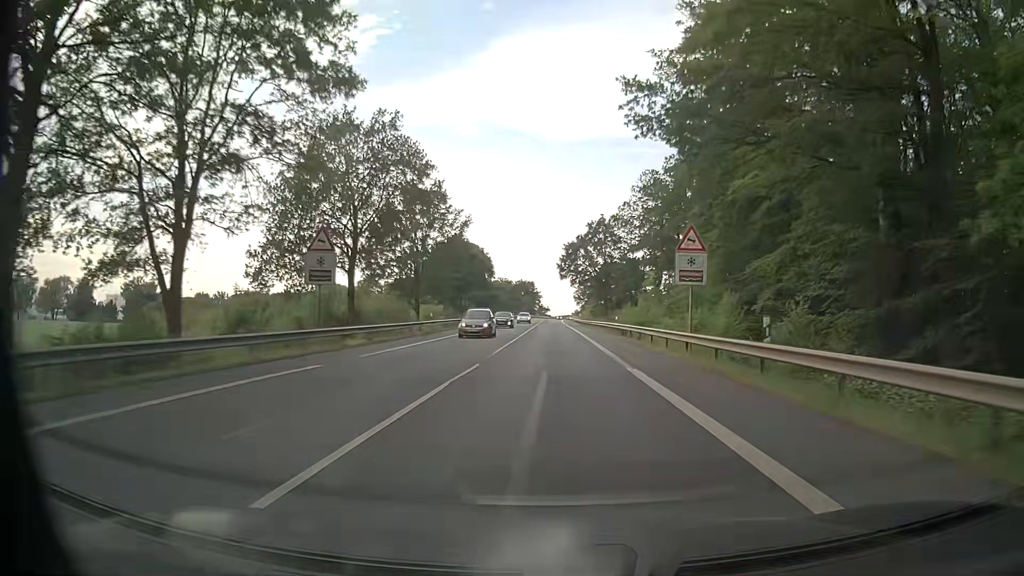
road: primary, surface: asphalt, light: Day
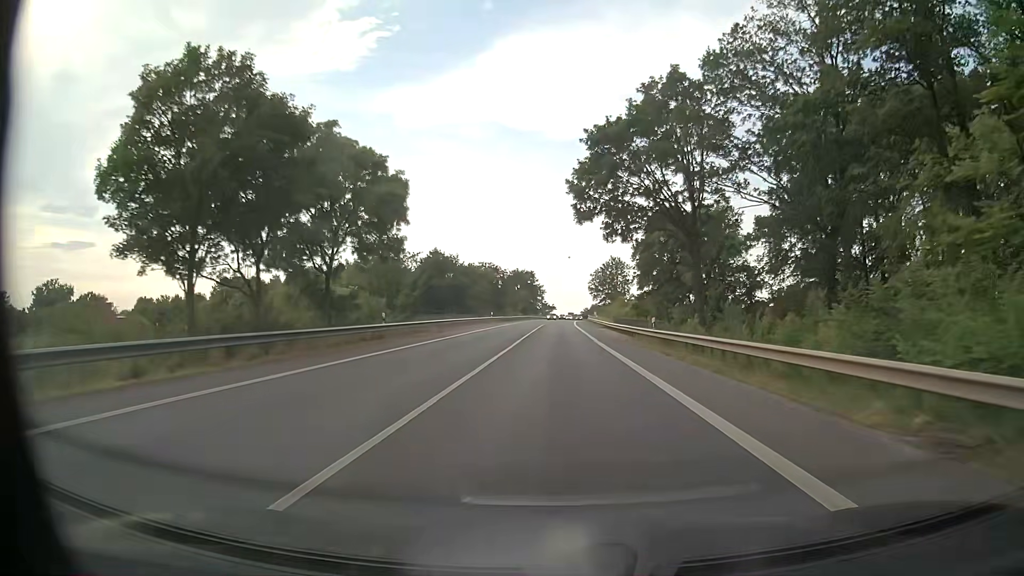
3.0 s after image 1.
(-0.3, +58.0) m; 0°
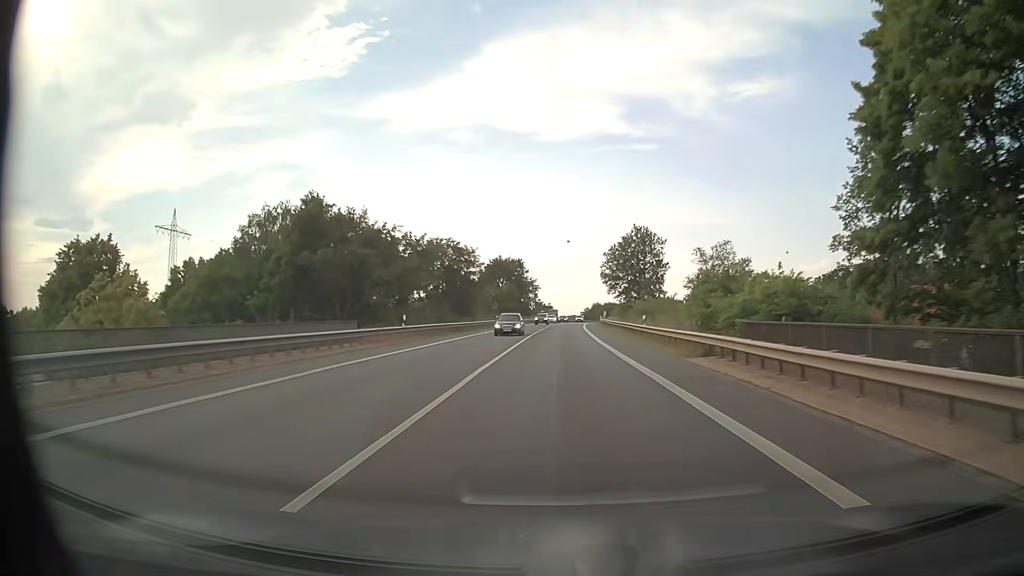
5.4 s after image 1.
(-0.3, +46.4) m; 0°
(0, +10) (0, +20) (0, +30) (0, +40) (+1, +50) (+1, +60) (+1, +70) (+1, +80) (+2, +90) (+2, +100) m
